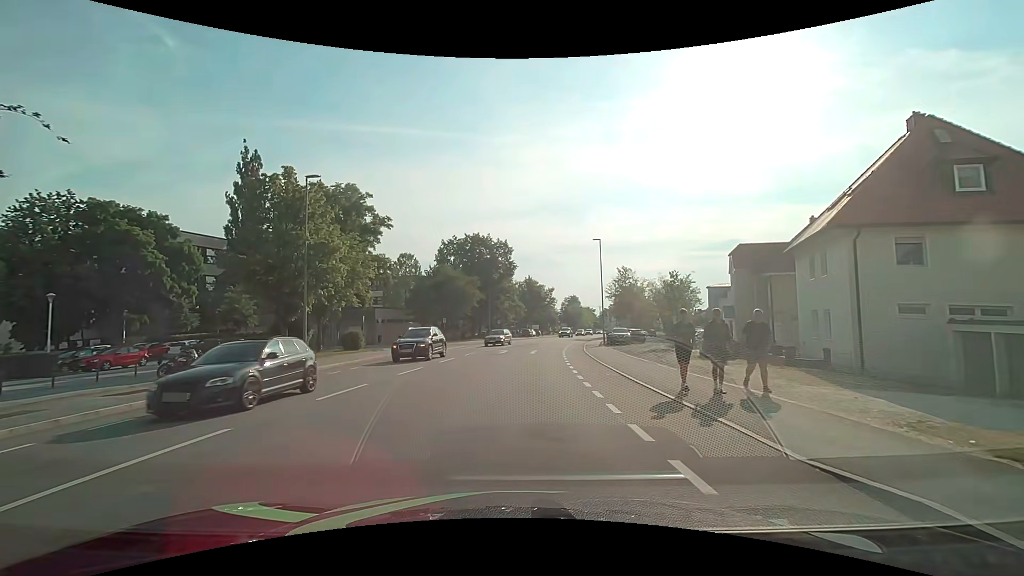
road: tertiary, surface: asphalt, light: Day
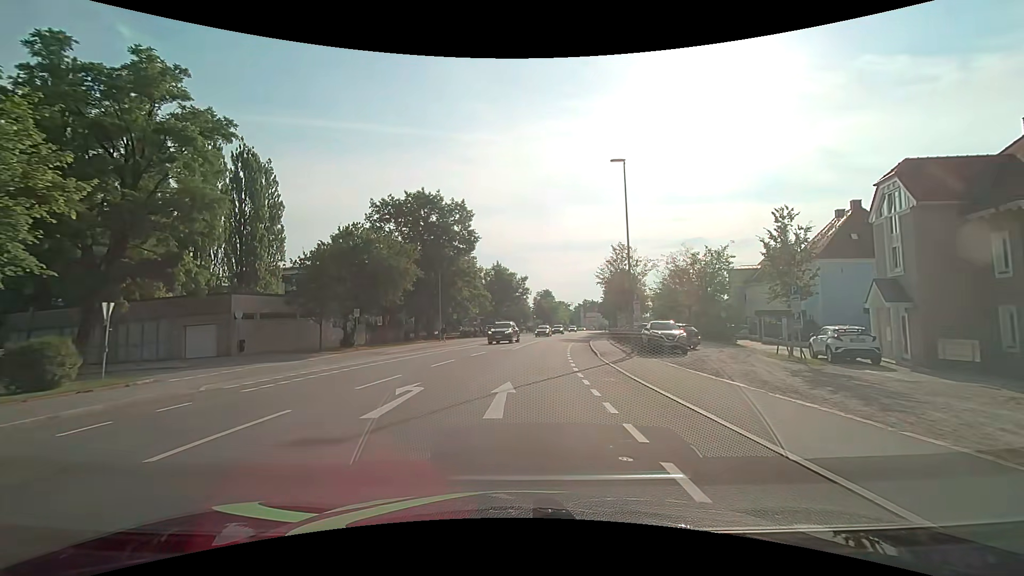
(+0.7, +22.6) m; +4°
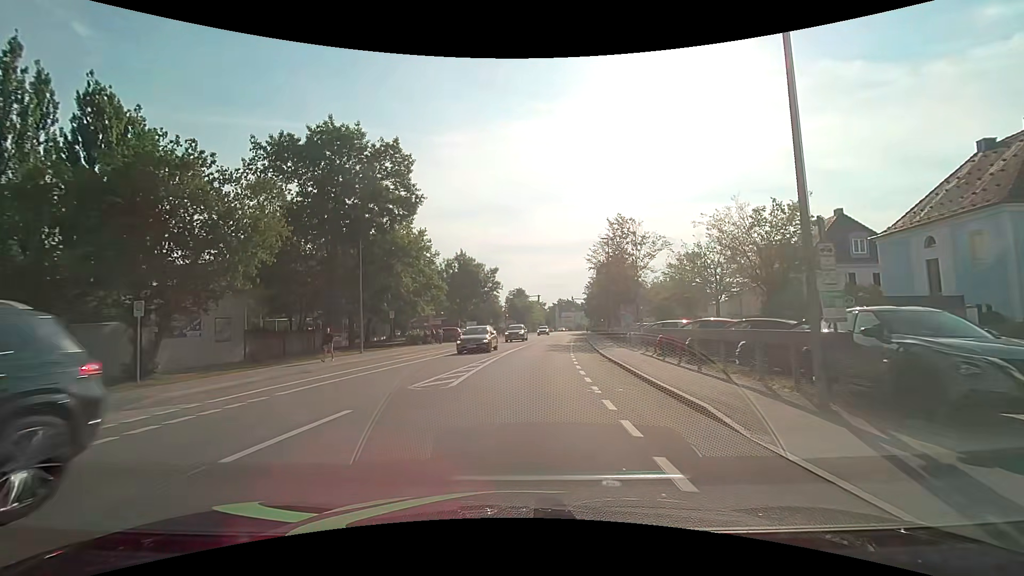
(+0.3, +18.1) m; +2°
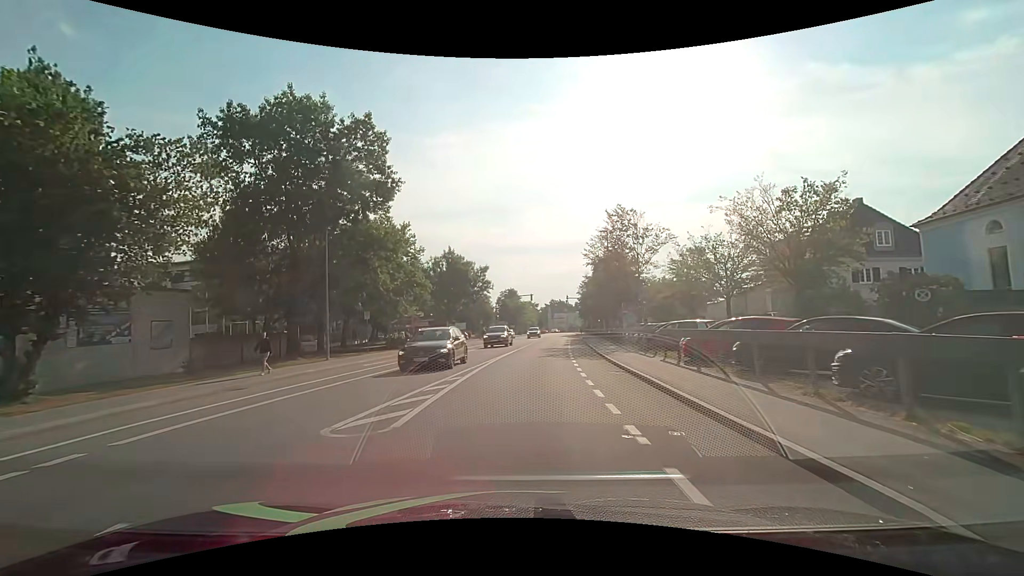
(+0.1, +4.5) m; +1°
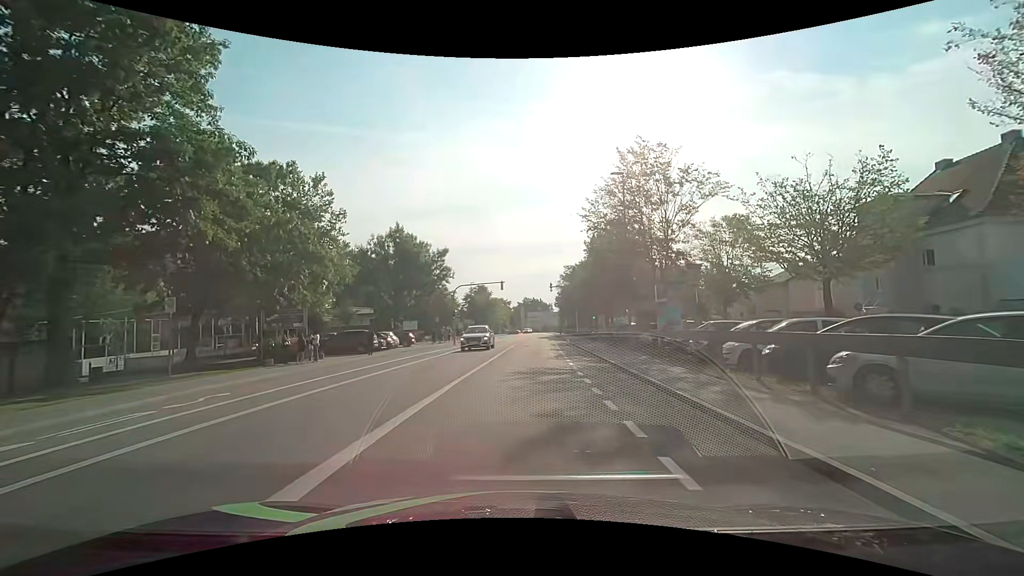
(+0.5, +17.9) m; +3°
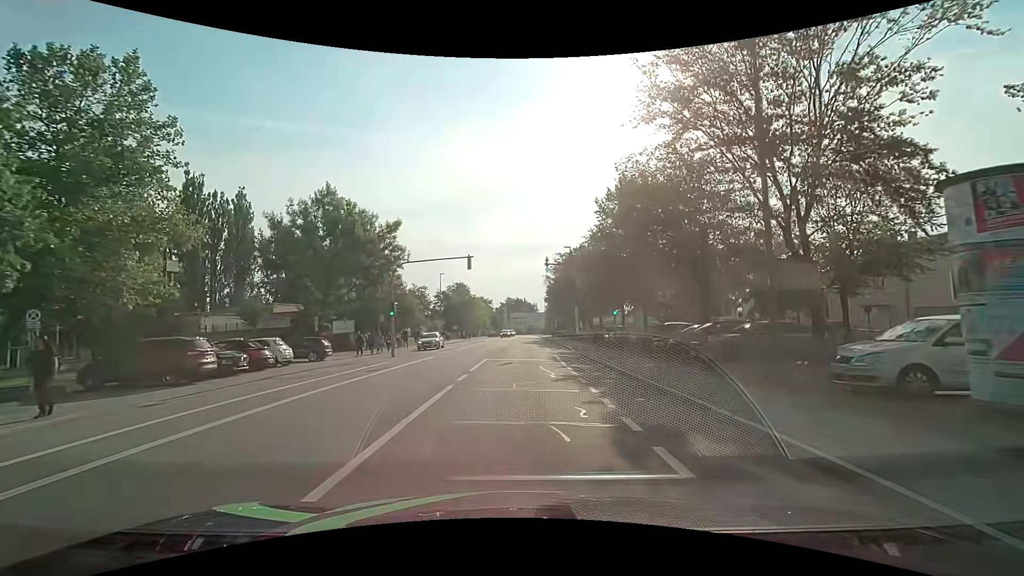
(+0.4, +17.9) m; +2°
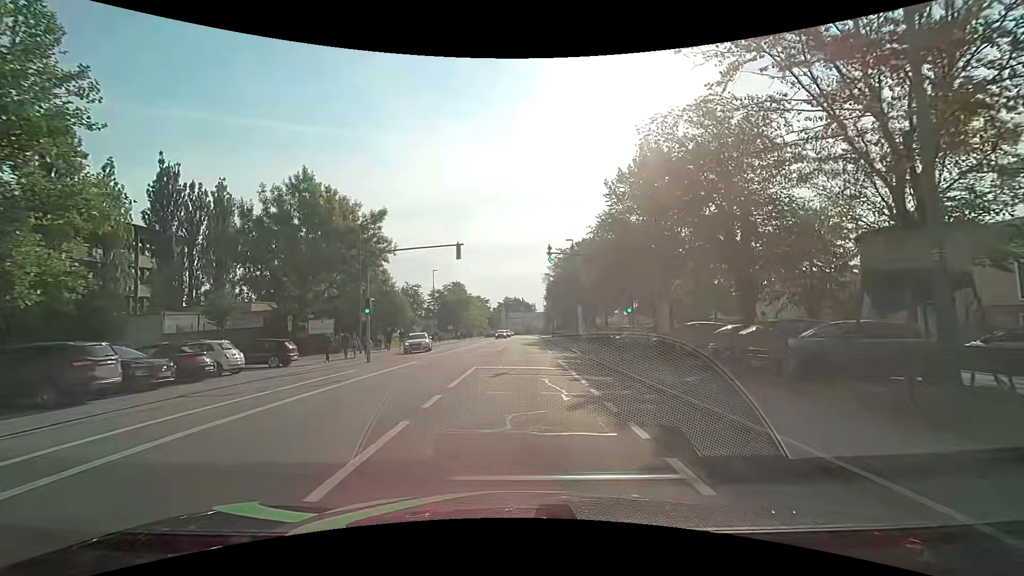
(0.0, +4.5) m; 0°
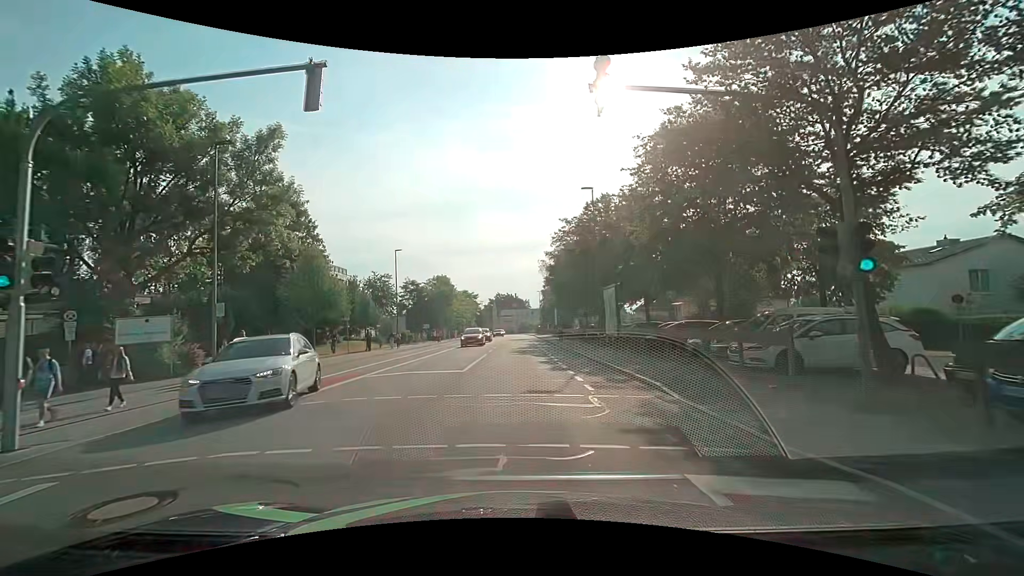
(+0.1, +17.9) m; +1°
(0, +10) (0, +20) (0, +30) (0, +40) (0, +50) (0, +60) (0, +70) (0, +80) (0, +90) (0, +100) m
